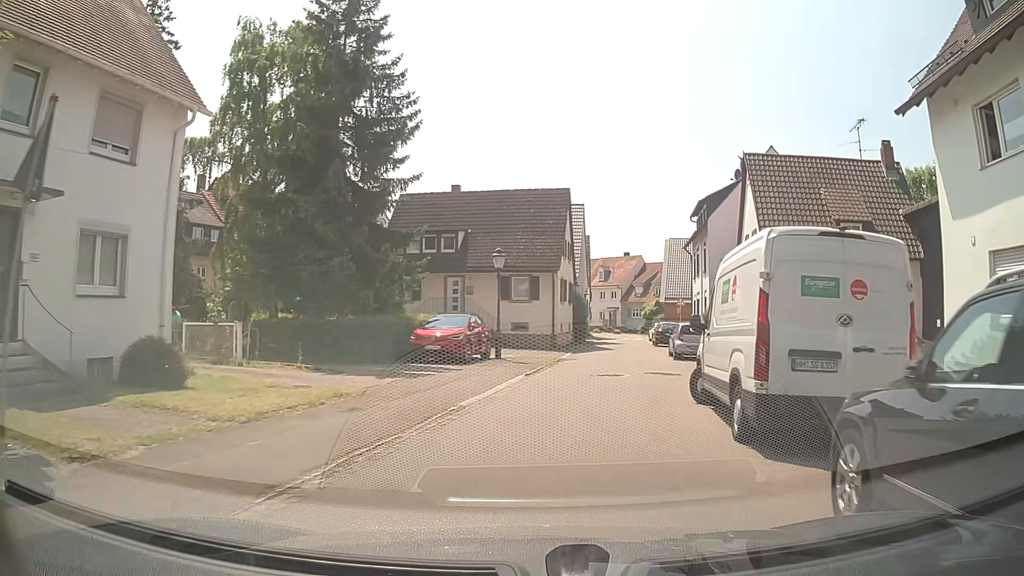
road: residential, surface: asphalt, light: Day
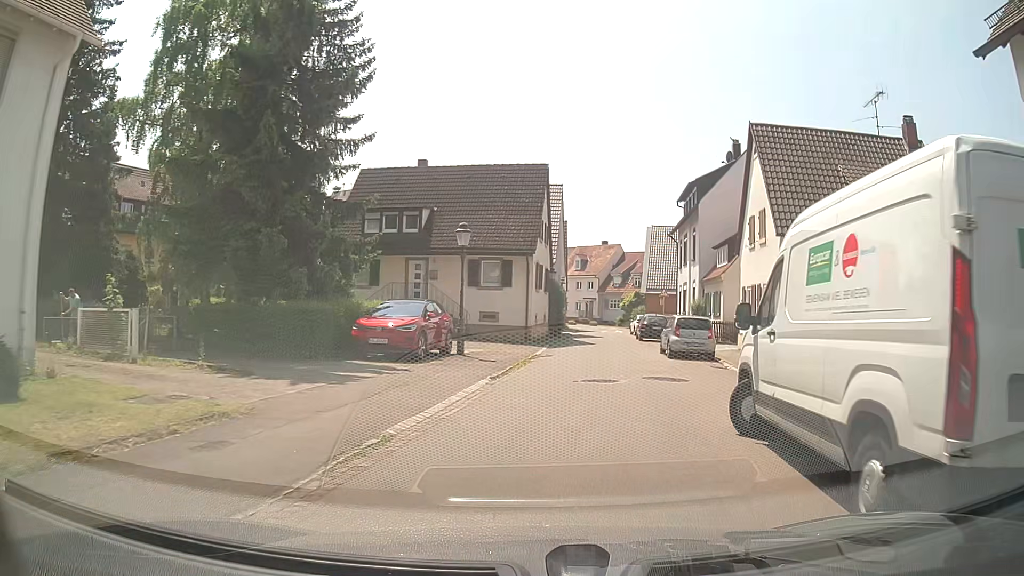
(+0.1, +4.0) m; +2°
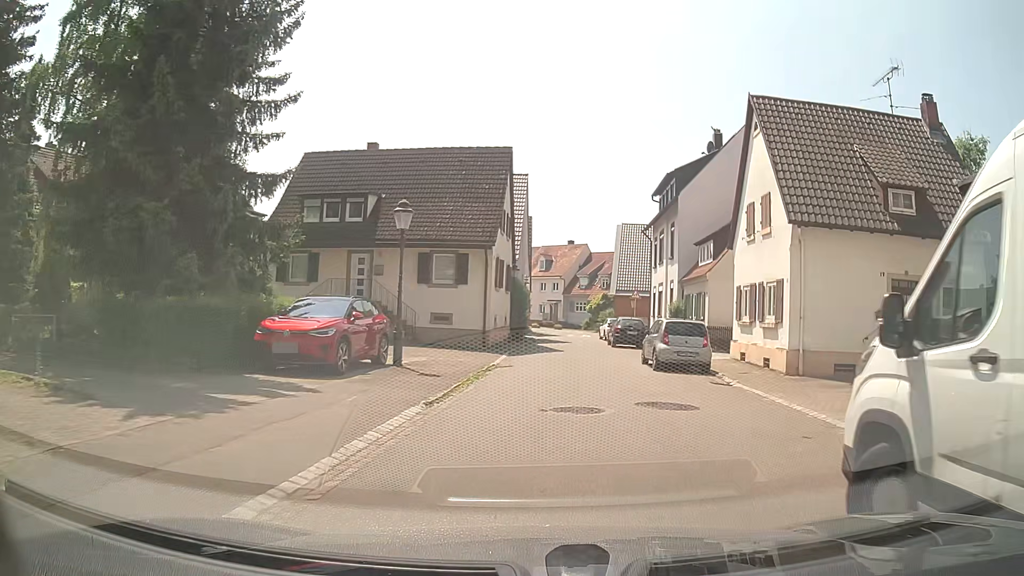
(+0.1, +4.1) m; +4°
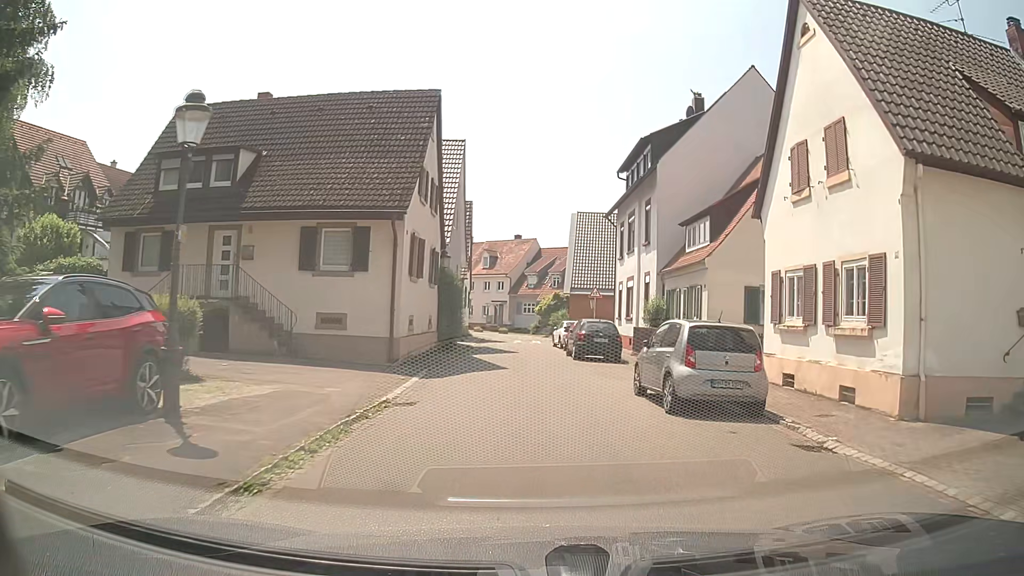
(+0.3, +8.5) m; +4°
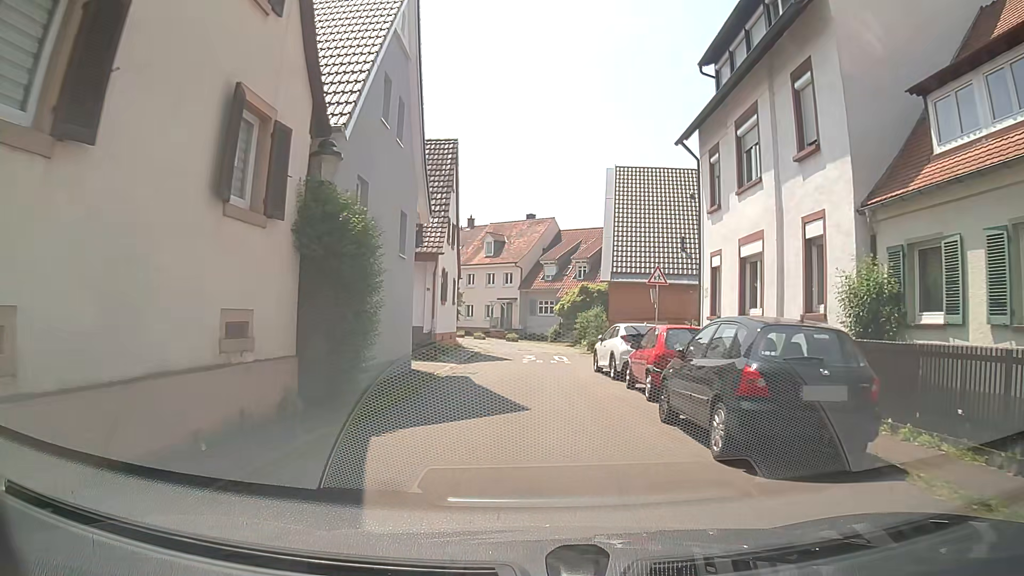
(-0.1, +17.3) m; -1°
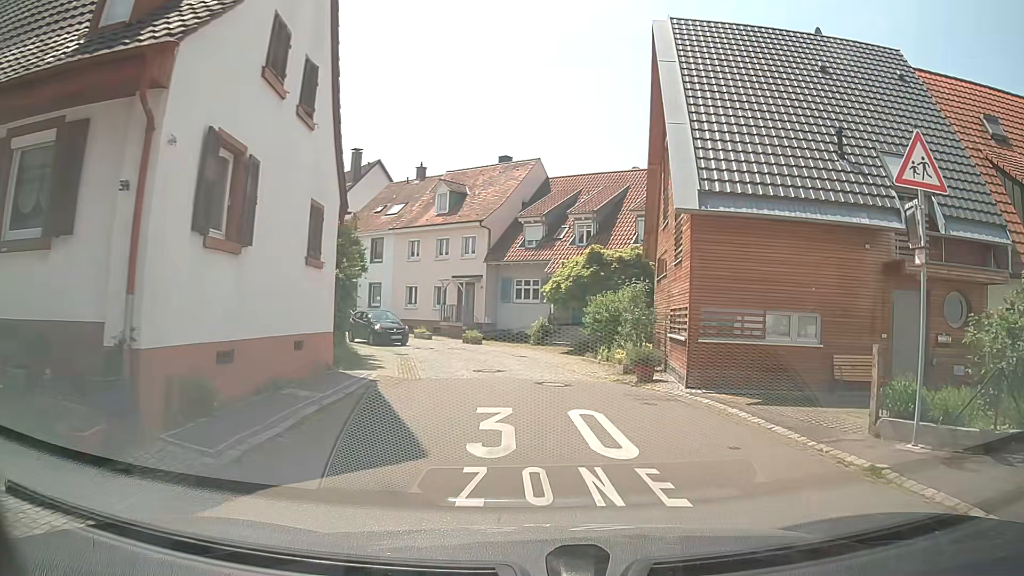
(-0.1, +19.0) m; +1°
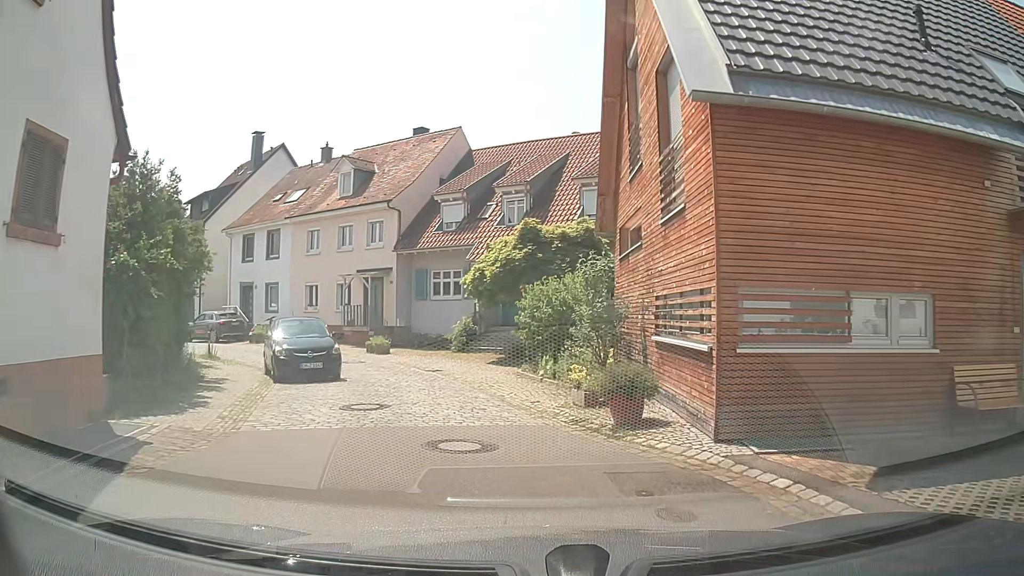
(+0.4, +6.6) m; +7°
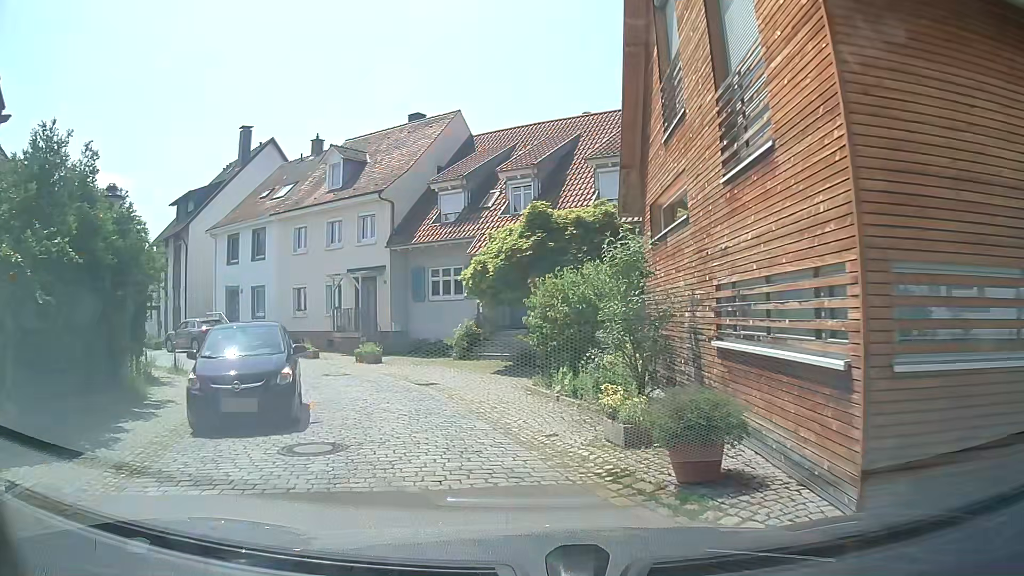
(0.0, +3.1) m; -2°
(-1, +10) (-4, +19) (-12, +26) (-20, +32) (-27, +39) (-33, +47) (-37, +56) (-38, +66) (-39, +76) (-39, +86) m
